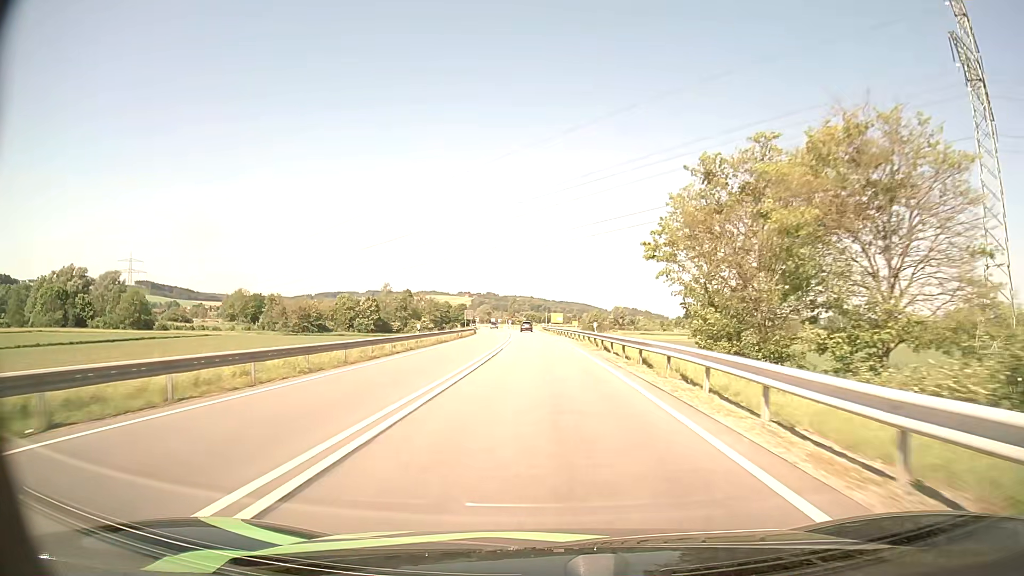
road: primary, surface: asphalt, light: Day
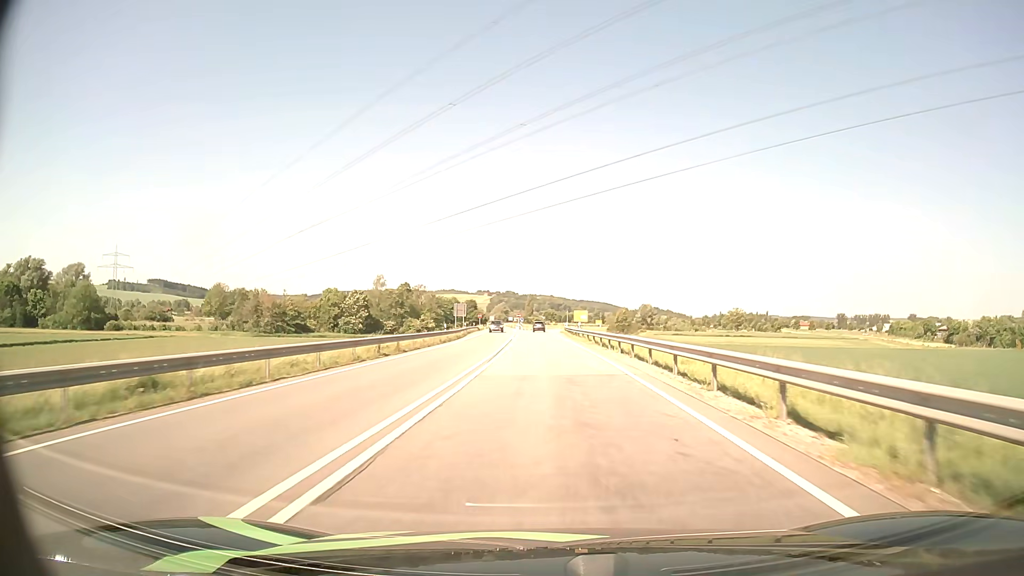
(-0.6, +35.7) m; -2°
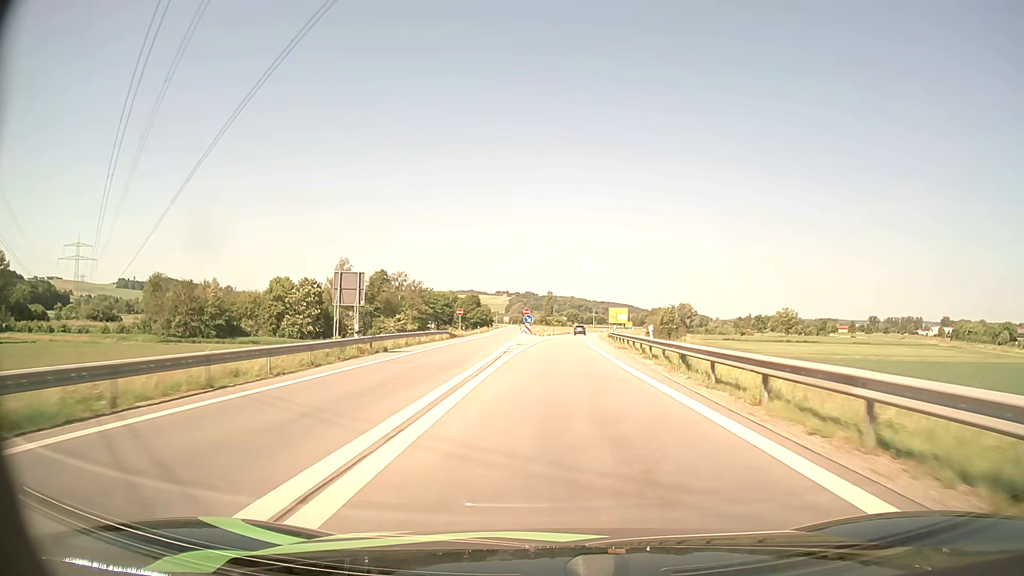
(-1.0, +54.3) m; -2°
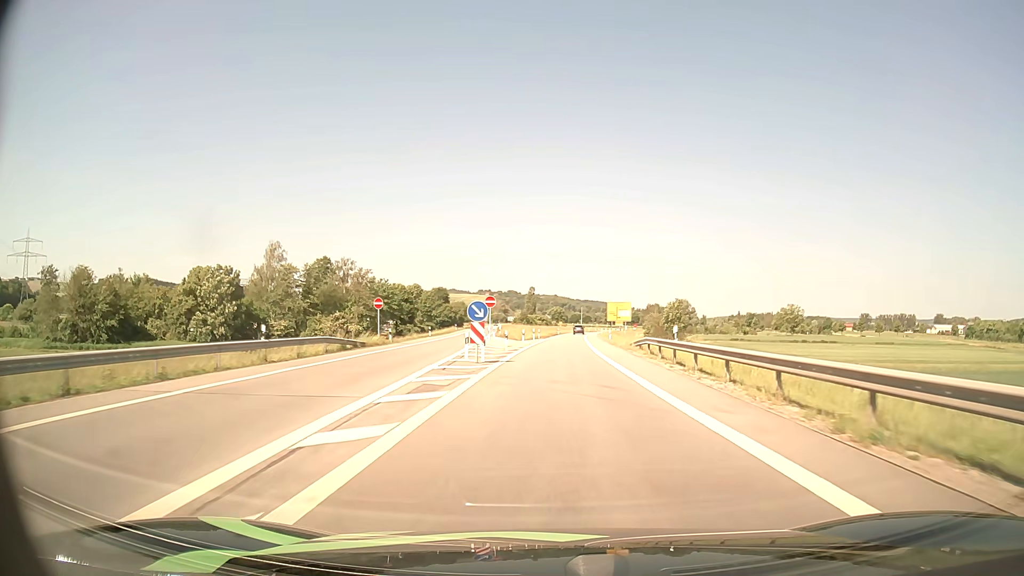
(+0.3, +31.1) m; +1°
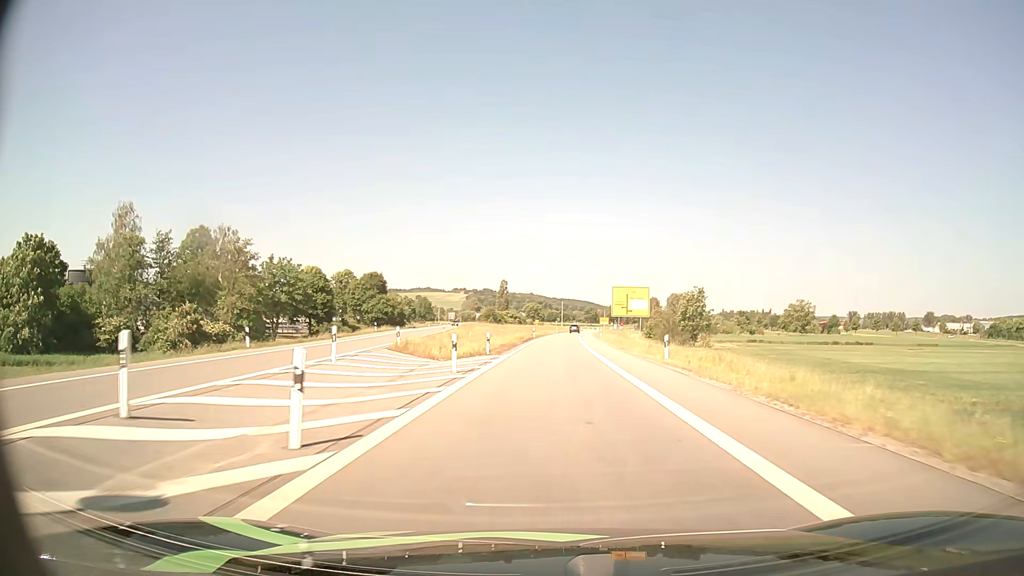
(+0.7, +41.5) m; +2°
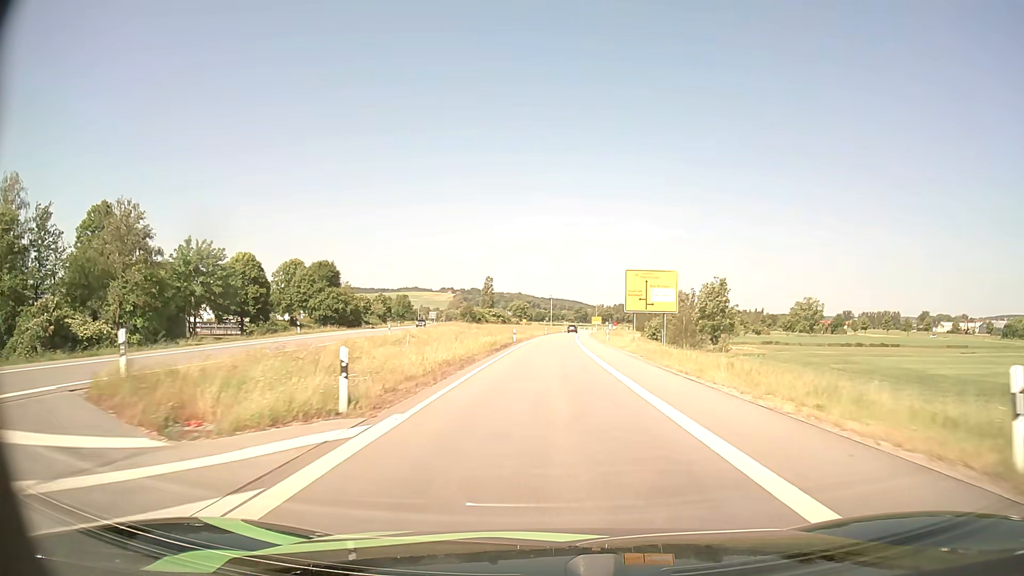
(+0.2, +21.0) m; +1°
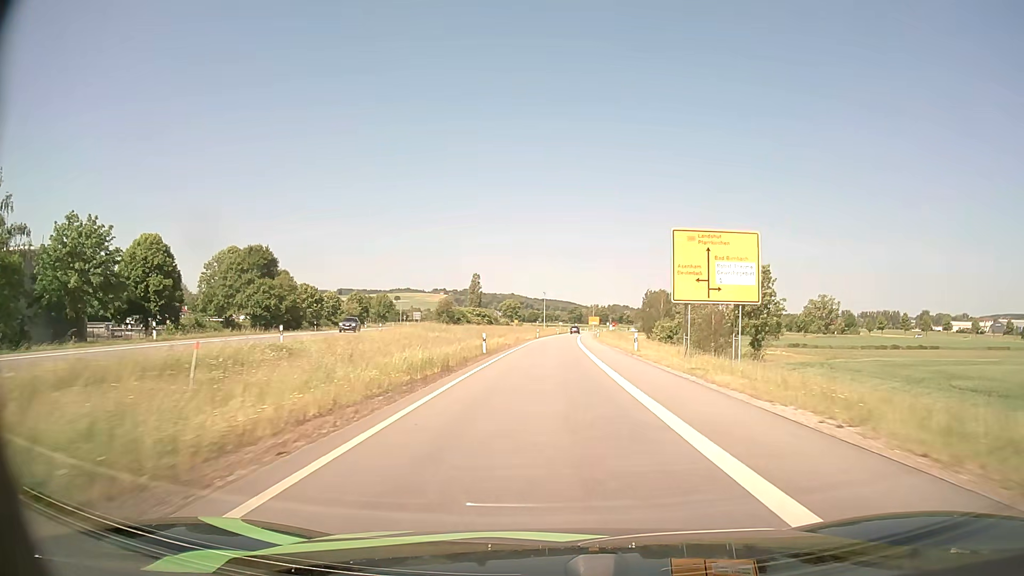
(+0.1, +21.2) m; +1°
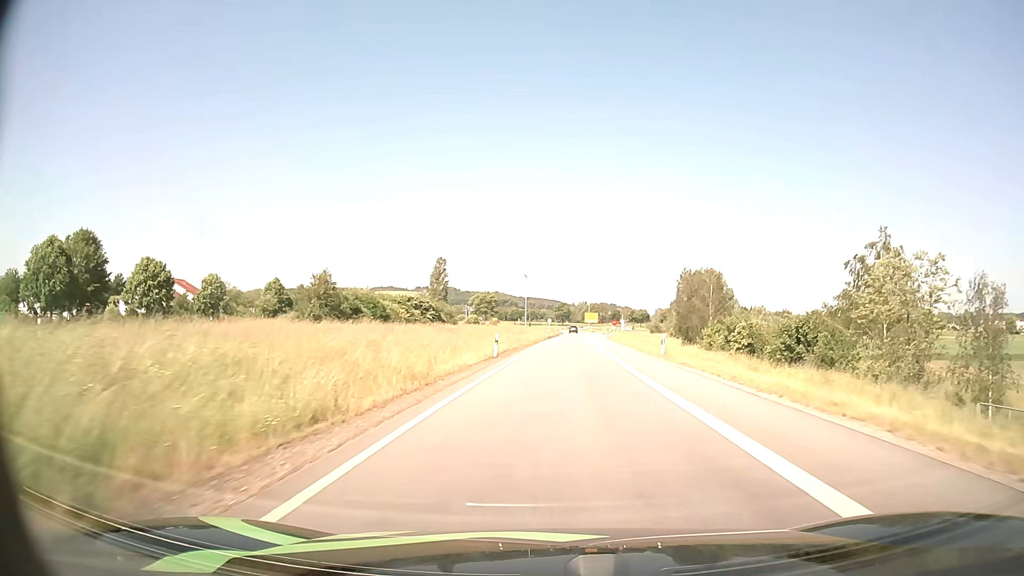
(+0.5, +53.8) m; +1°
(0, +10) (0, +20) (0, +30) (+1, +40) (+1, +50) (+2, +60) (+2, +70) (+3, +80) (+4, +90) (+4, +100) m
